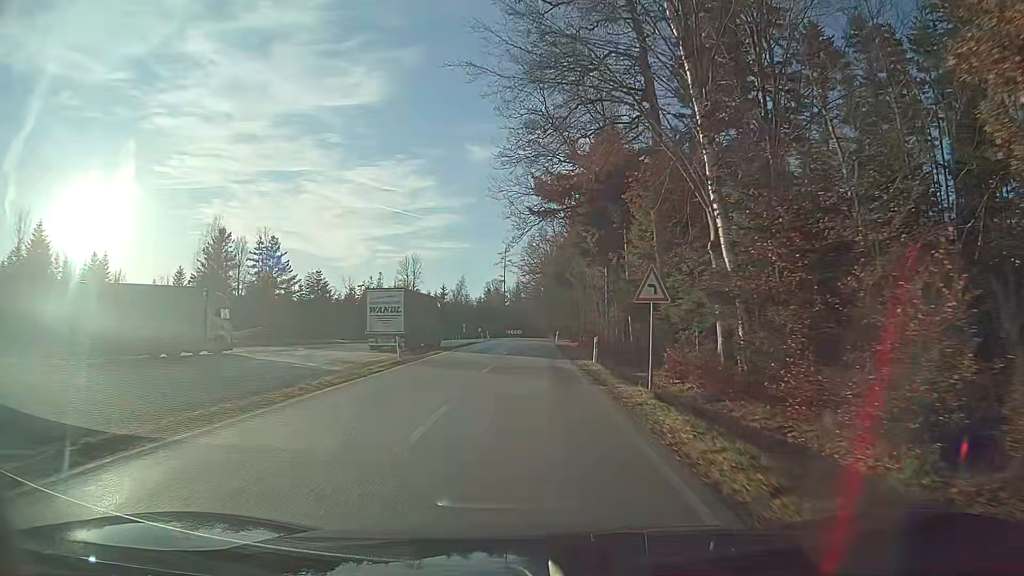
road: tertiary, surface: asphalt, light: Day
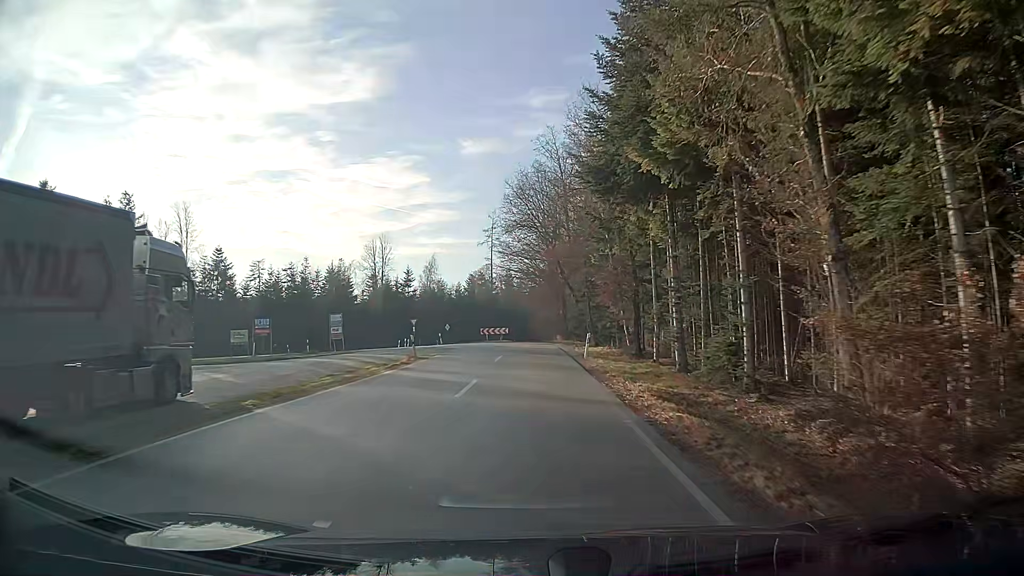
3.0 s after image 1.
(+0.1, +43.4) m; 0°
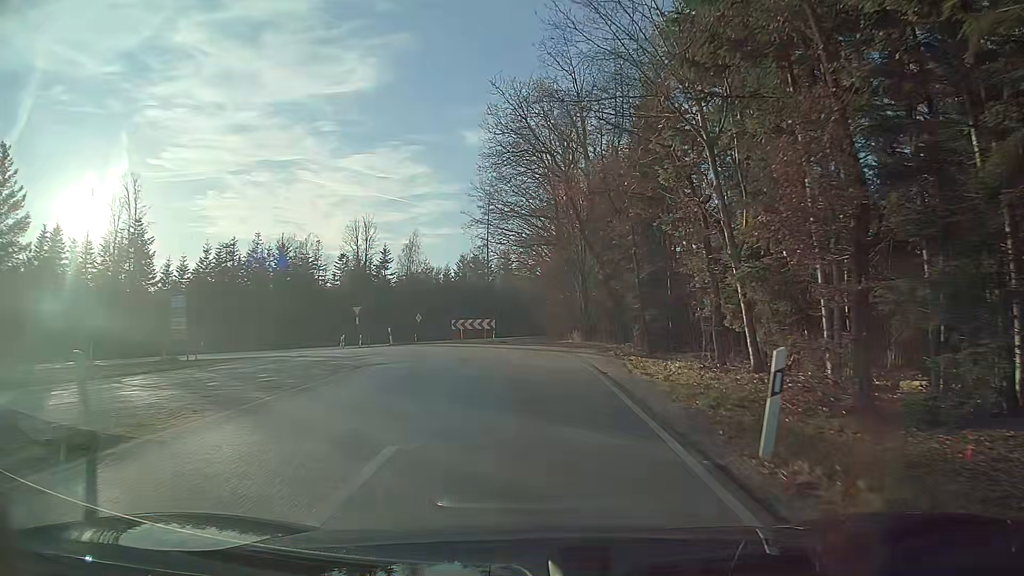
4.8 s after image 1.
(0.0, +21.8) m; 0°
(0, +10) (-1, +20) (-5, +29) (-13, +35) (-22, +37) (-31, +32) (-36, +24) (-39, +15) (-43, +5) (-46, -4) m
